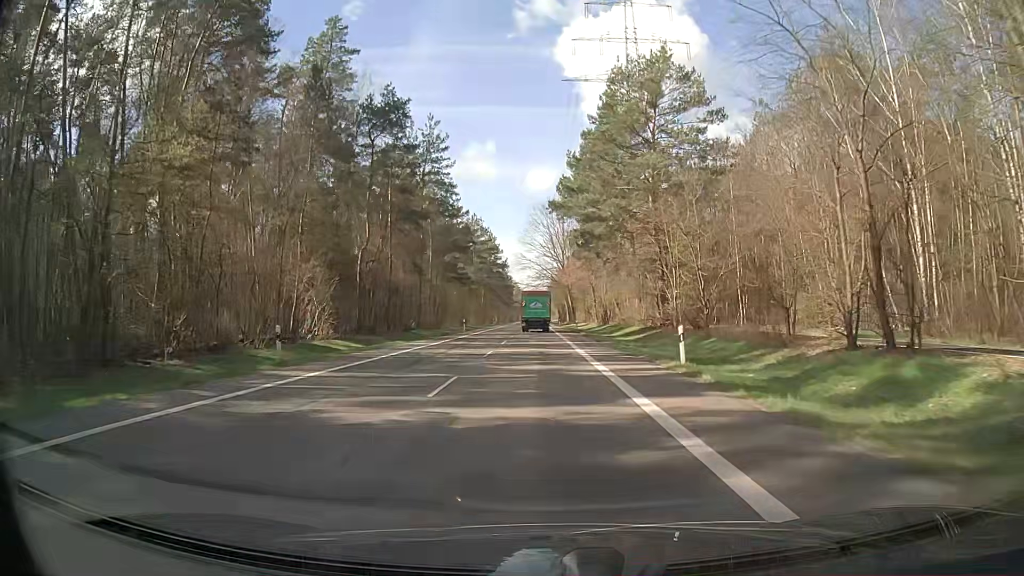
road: secondary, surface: asphalt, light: Day
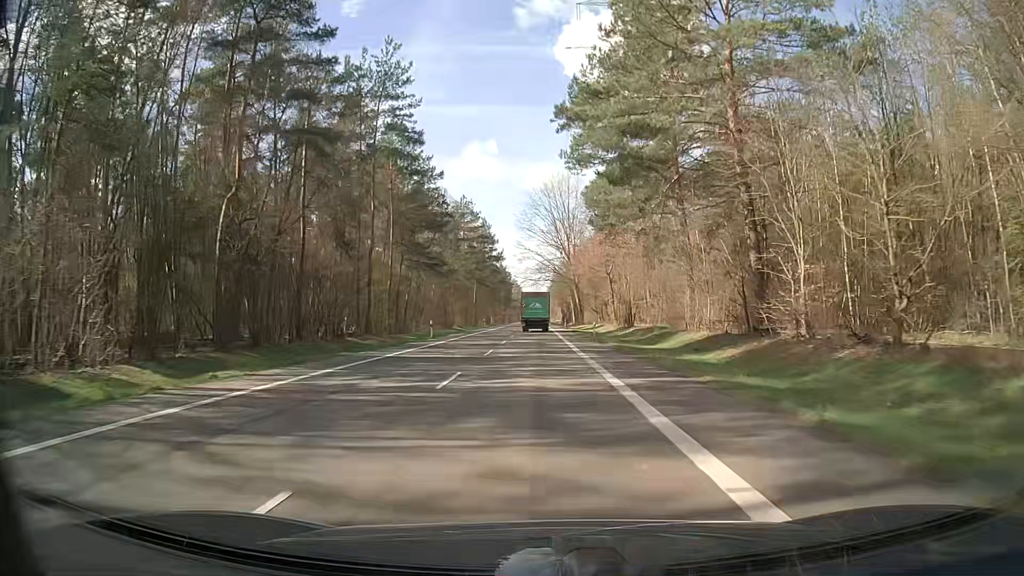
(0.0, +21.5) m; 0°
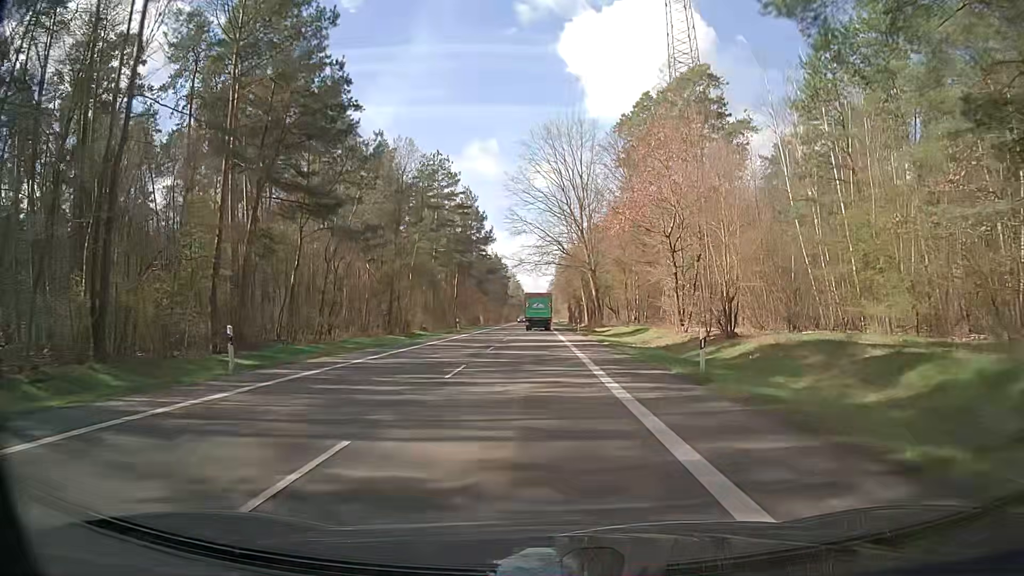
(+0.1, +32.2) m; 0°
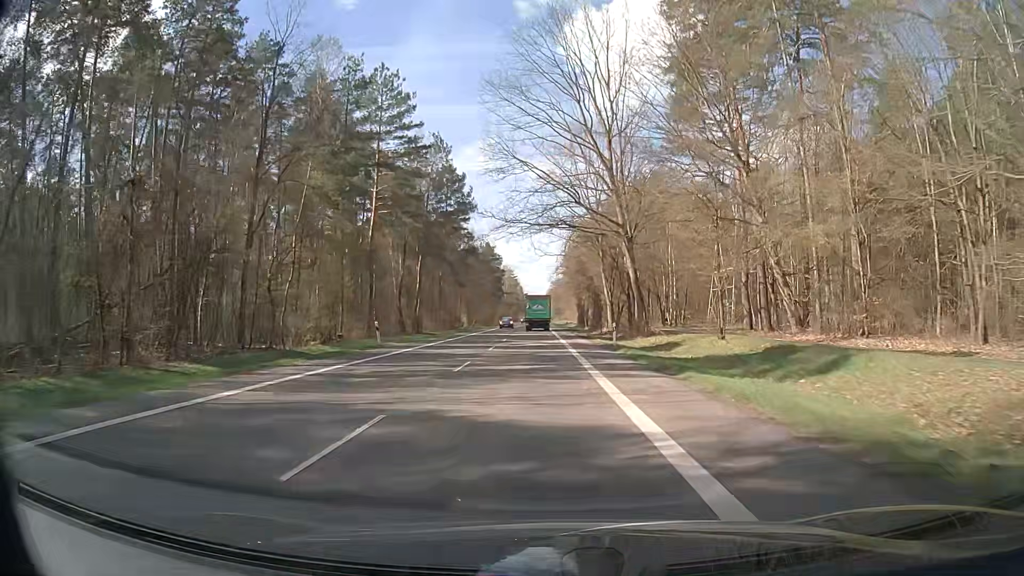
(-0.2, +32.2) m; 0°
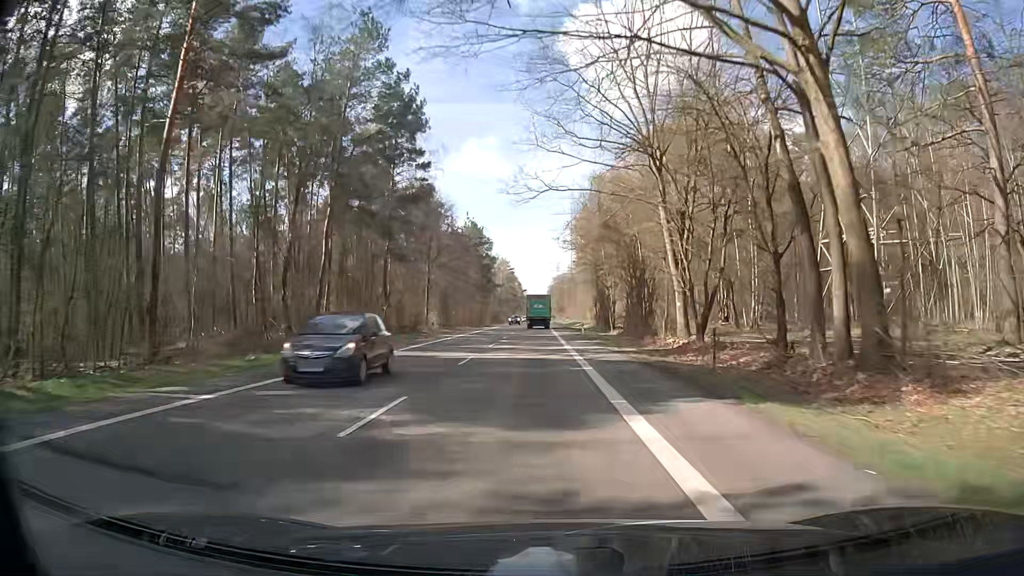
(-0.1, +32.2) m; 0°
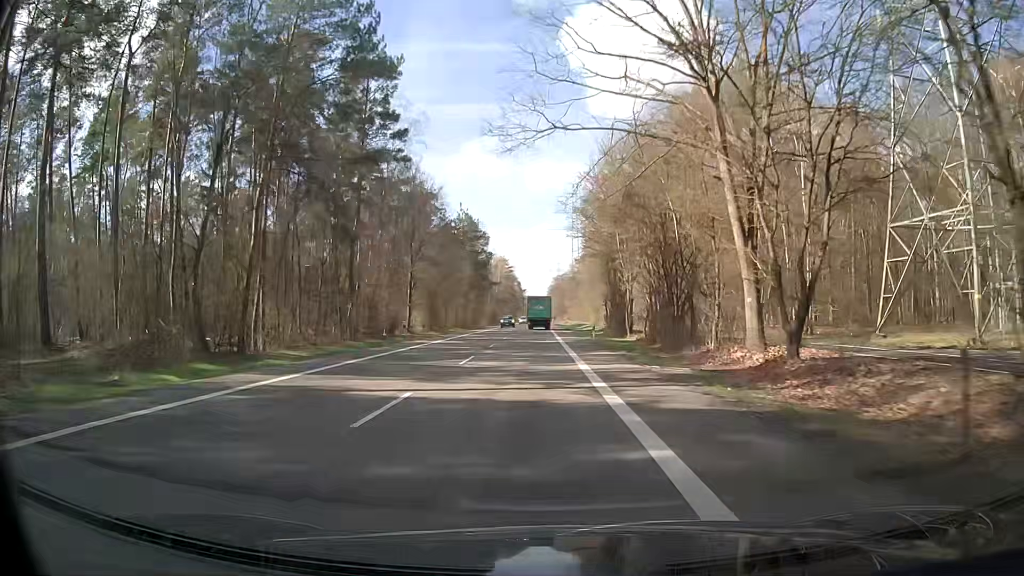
(0.0, +10.7) m; 0°
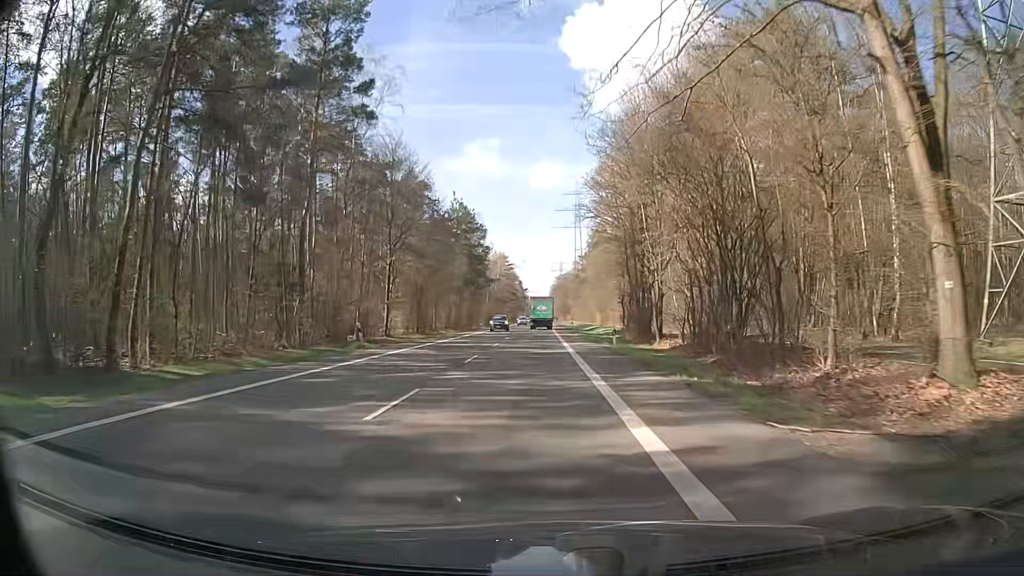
(-0.1, +10.7) m; -1°
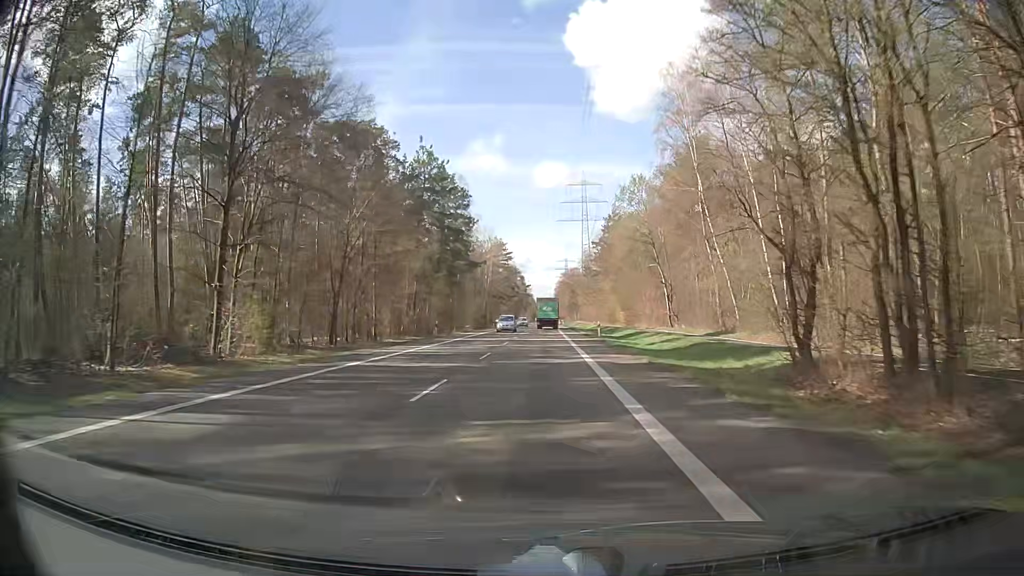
(0.0, +32.2) m; 0°
(0, +10) (0, +20) (0, +30) (0, +40) (0, +50) (0, +60) (0, +70) (0, +80) (0, +90) (0, +100) m
